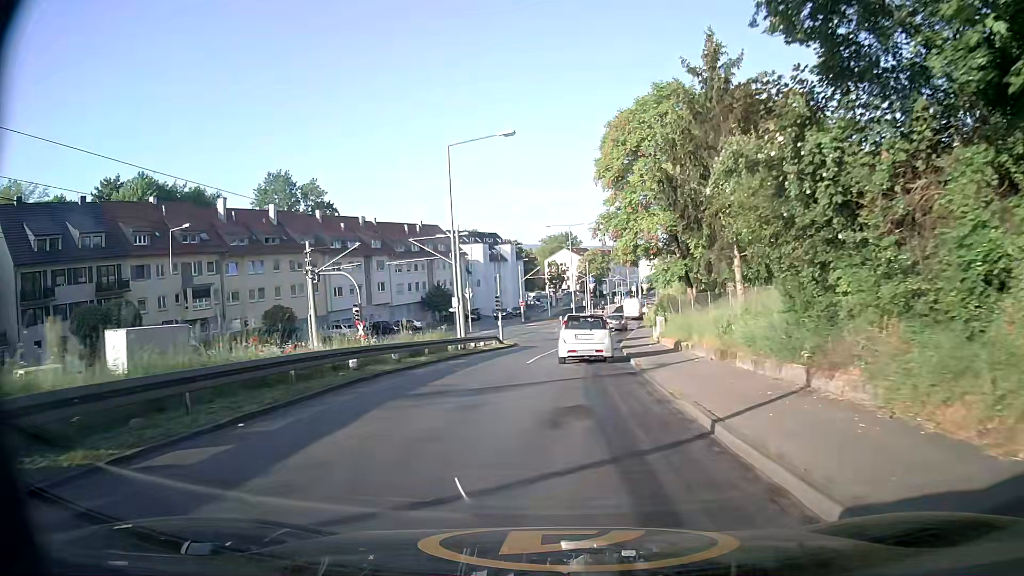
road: tertiary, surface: asphalt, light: Day
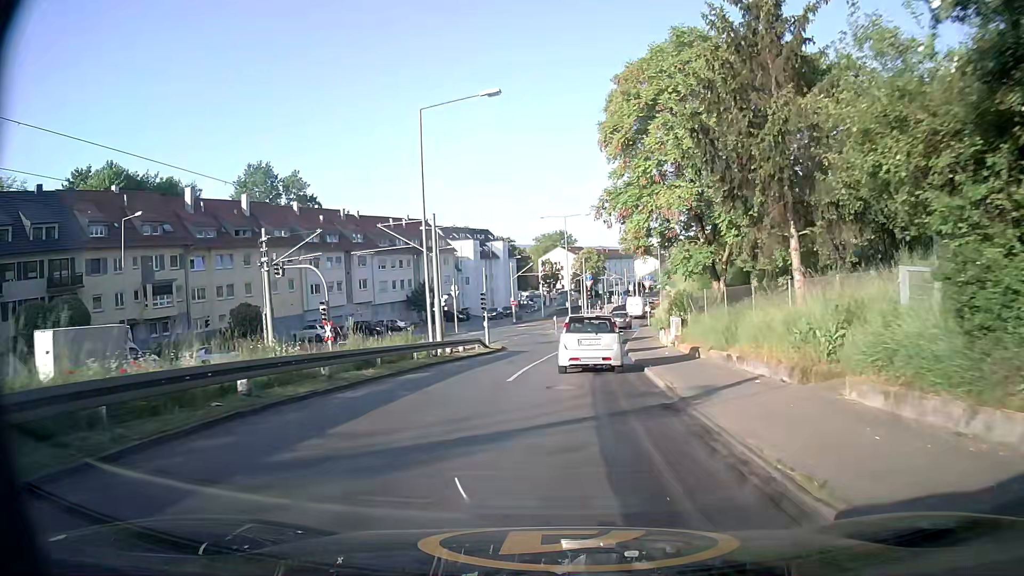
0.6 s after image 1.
(+0.1, +6.0) m; +1°
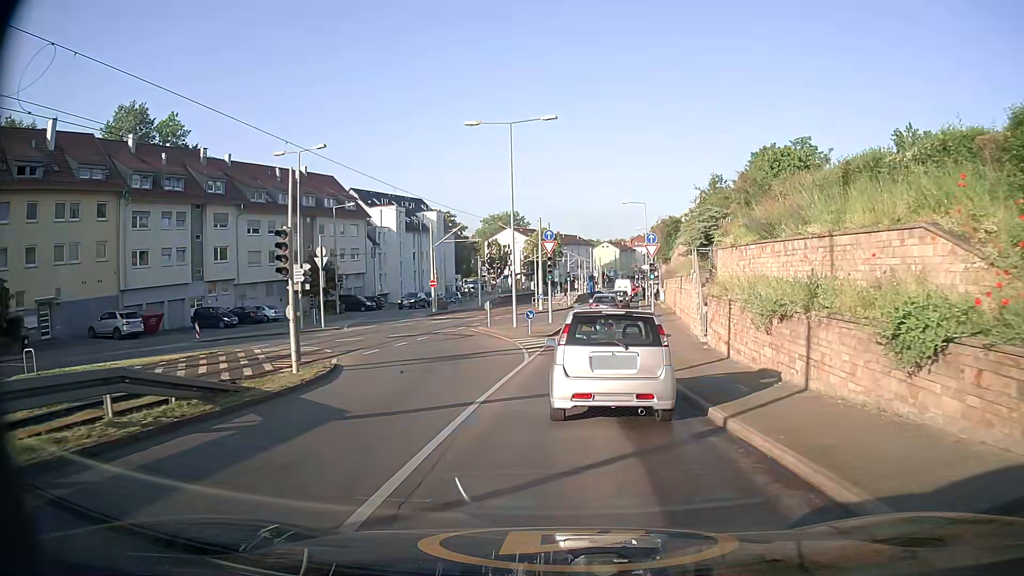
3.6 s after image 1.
(+0.9, +27.0) m; +5°
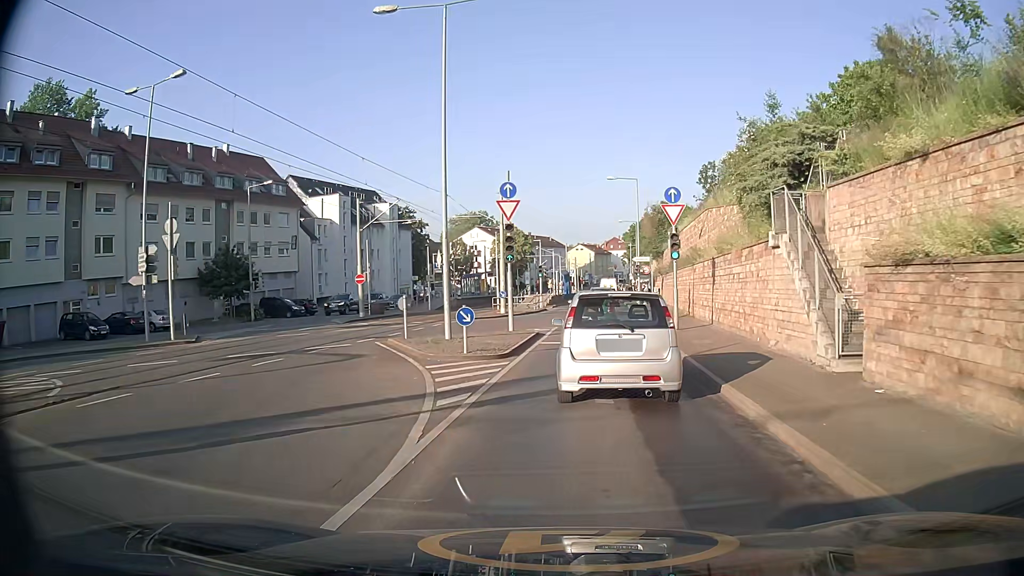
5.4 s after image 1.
(+0.2, +13.8) m; +2°
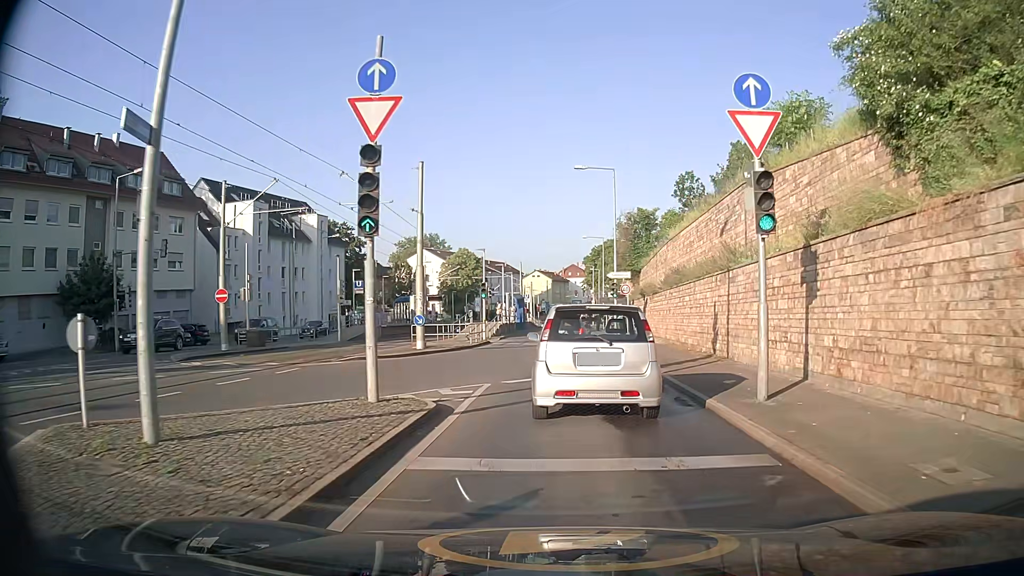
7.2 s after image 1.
(+0.4, +13.3) m; +4°
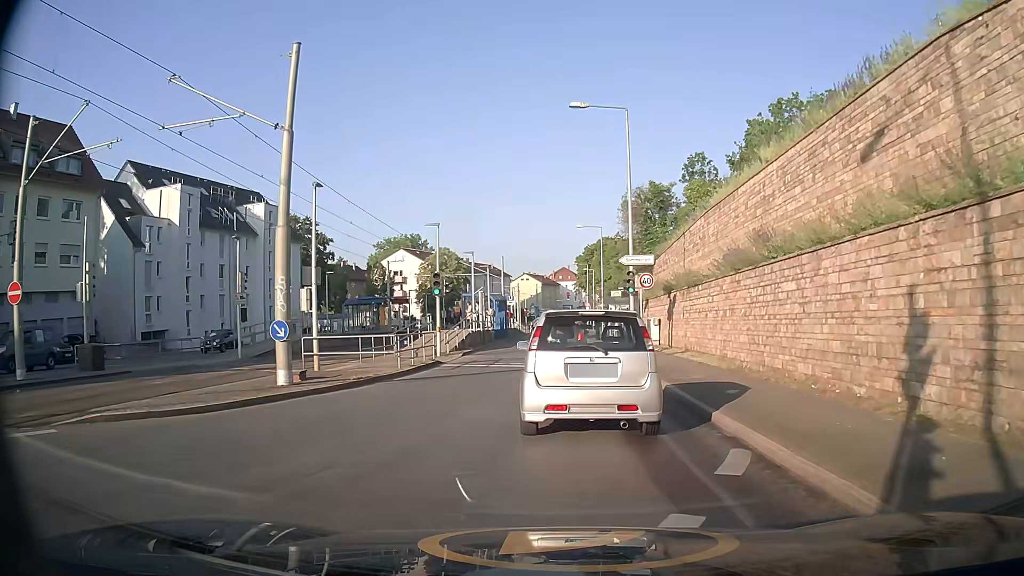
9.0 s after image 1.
(+0.1, +12.6) m; +1°
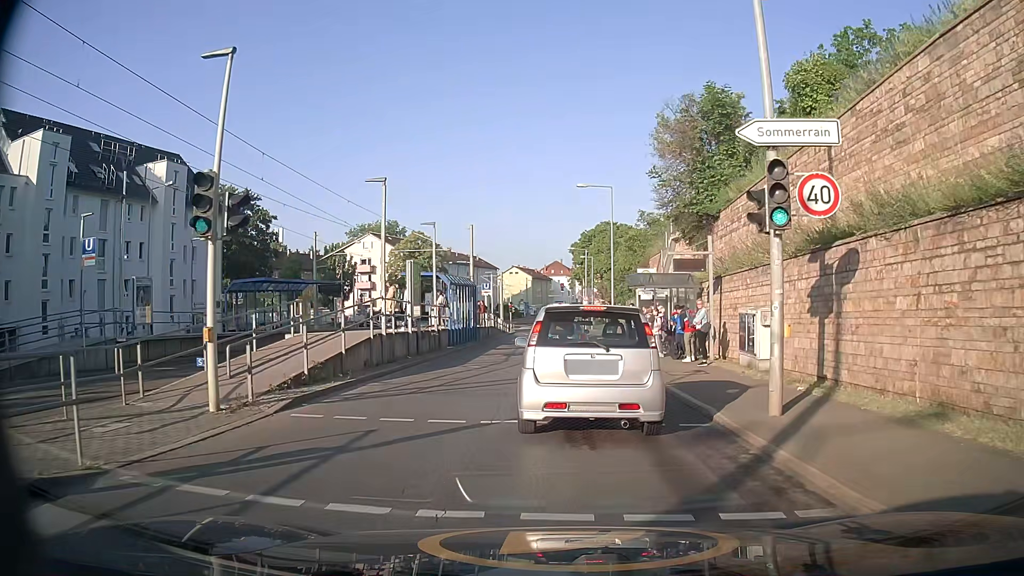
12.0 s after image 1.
(+0.1, +17.8) m; +1°
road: secondary
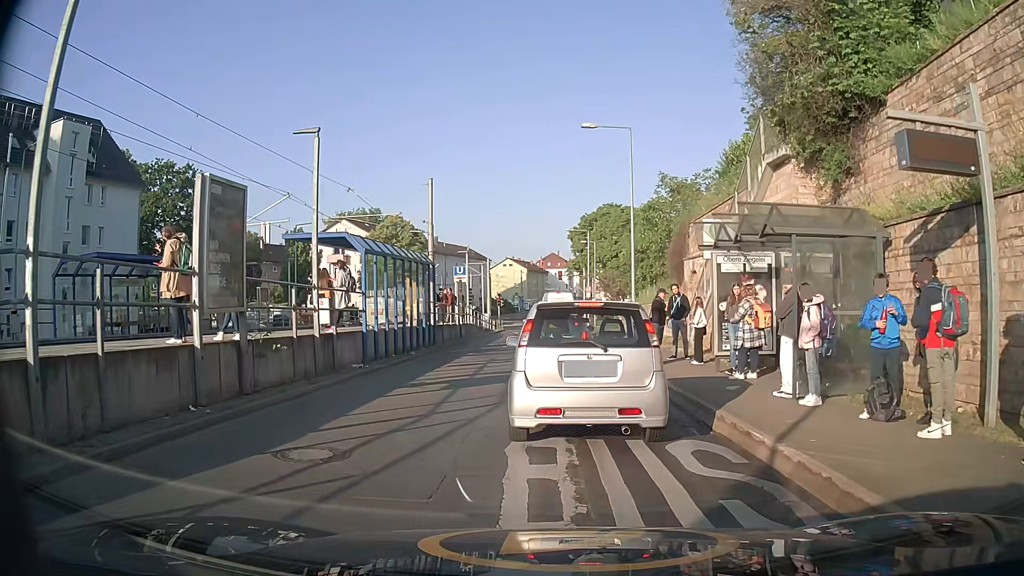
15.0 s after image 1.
(0.0, +13.0) m; 0°
(0, +10) (0, +20) (0, +30) (0, +40) (0, +50) (0, +60) (0, +70) (-1, +80) (-1, +90) (-2, +100) m
